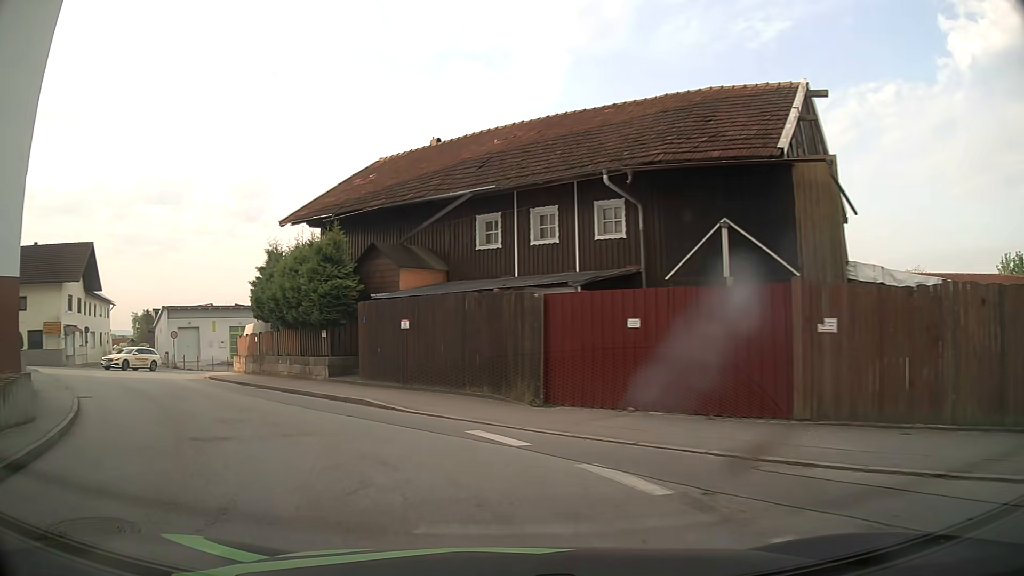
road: tertiary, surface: asphalt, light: Day
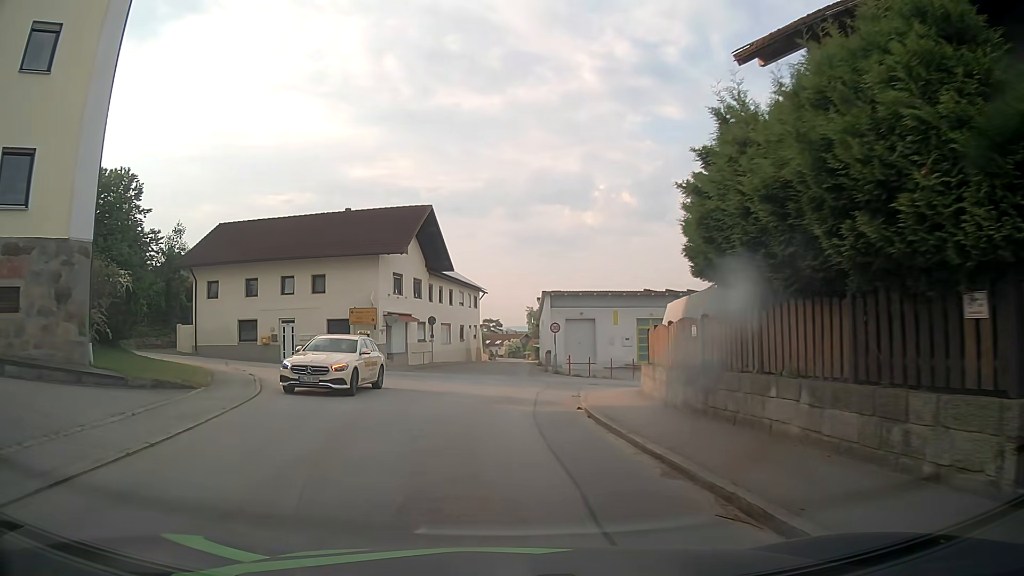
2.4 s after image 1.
(-5.0, +14.4) m; -35°
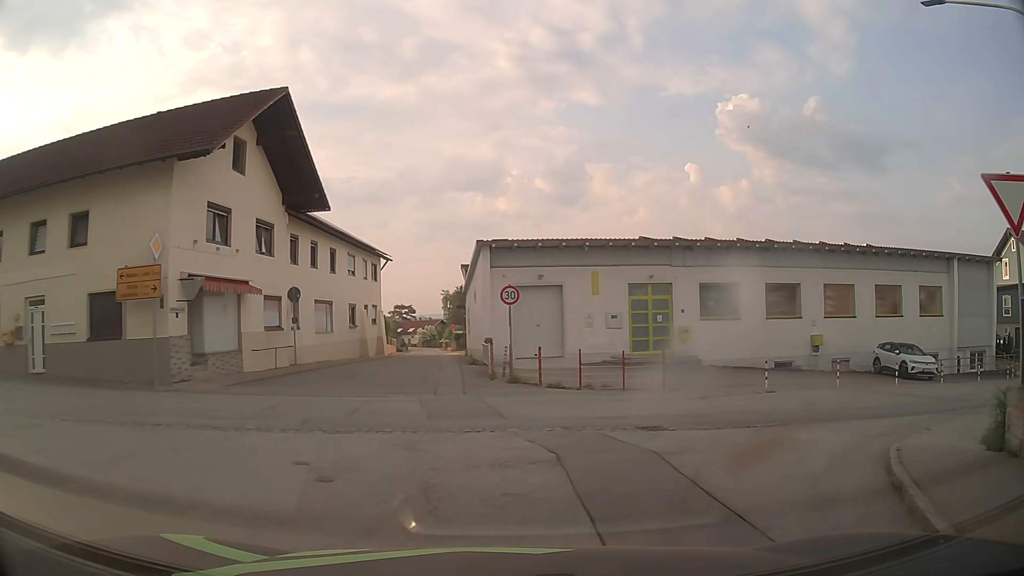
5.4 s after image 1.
(0.0, +18.4) m; +8°
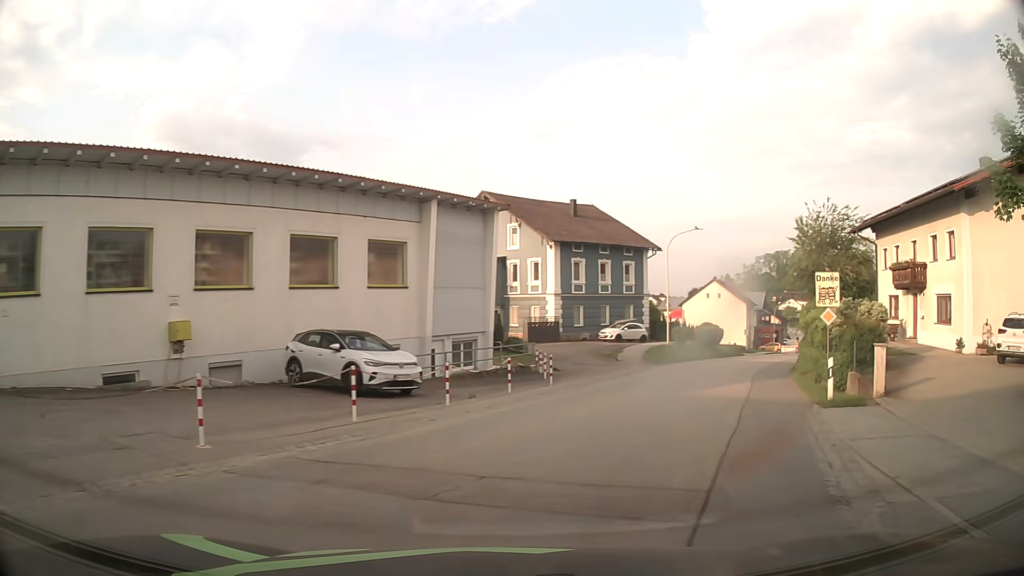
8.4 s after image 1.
(+6.3, +14.1) m; +49°
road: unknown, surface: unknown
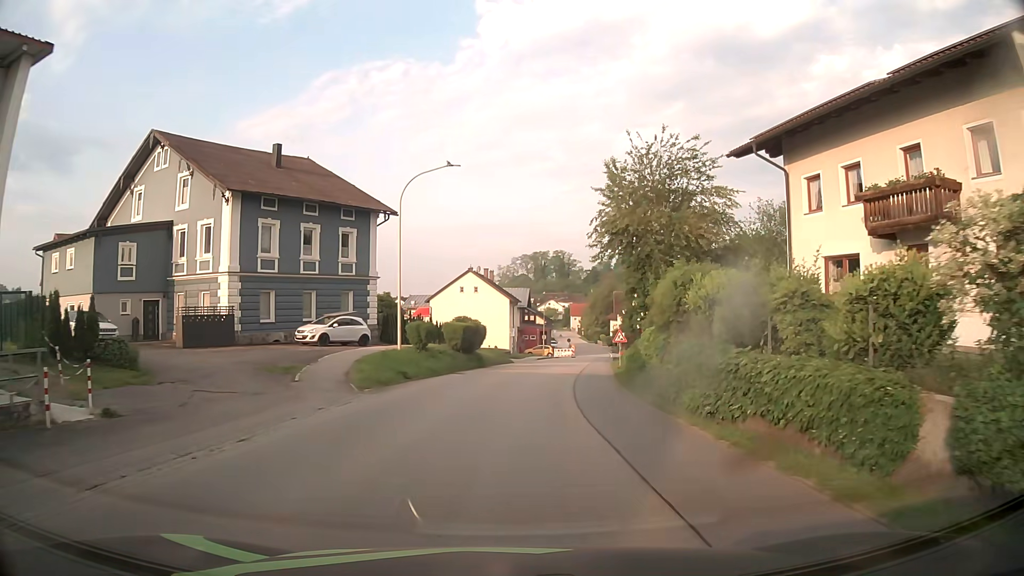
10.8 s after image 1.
(+4.9, +17.5) m; +22°
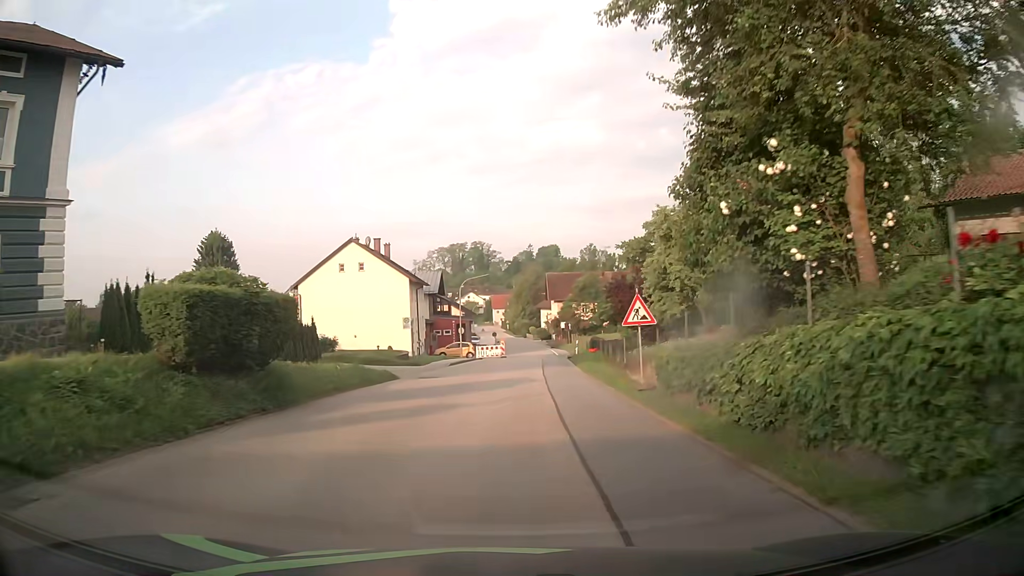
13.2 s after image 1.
(+1.5, +24.7) m; +7°
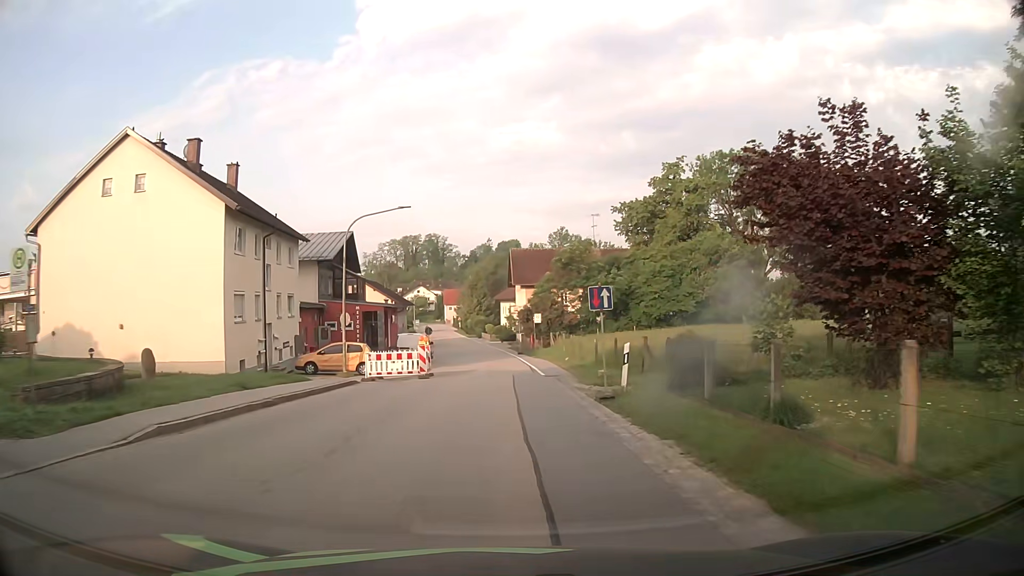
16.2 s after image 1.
(+1.1, +31.2) m; +3°
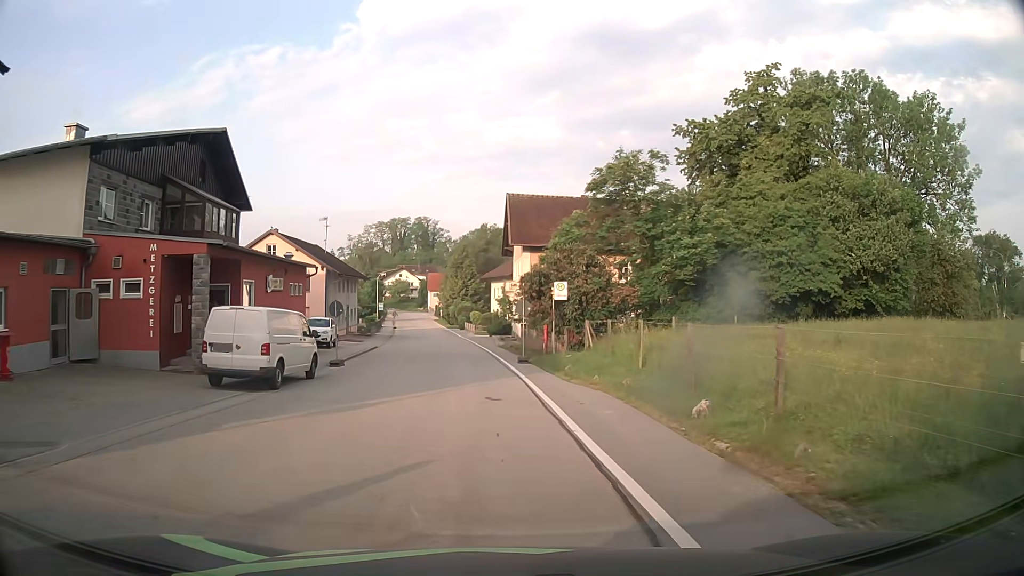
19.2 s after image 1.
(+0.1, +27.1) m; 0°
